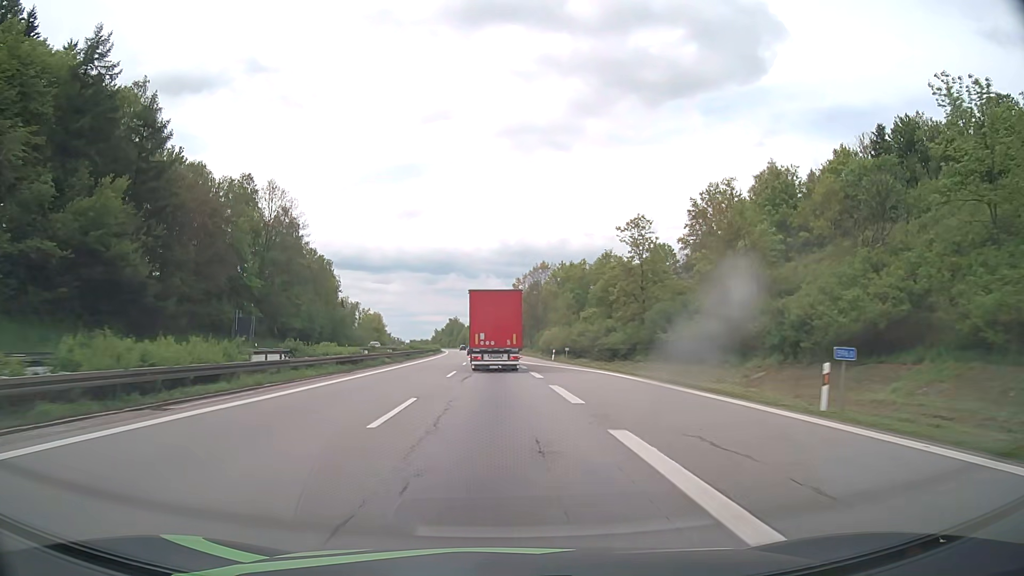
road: motorway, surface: asphalt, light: Day
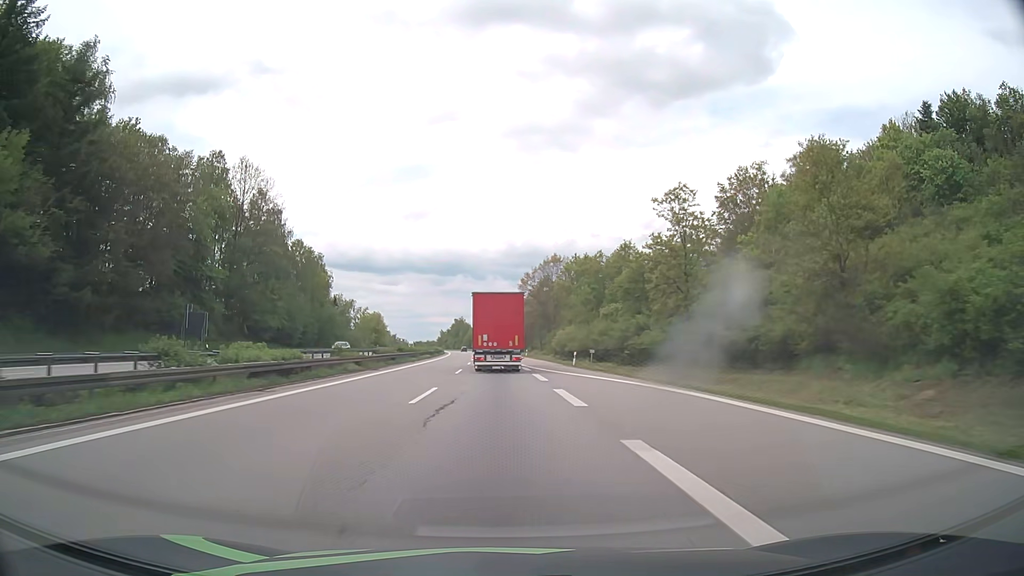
(-0.1, +13.2) m; -1°
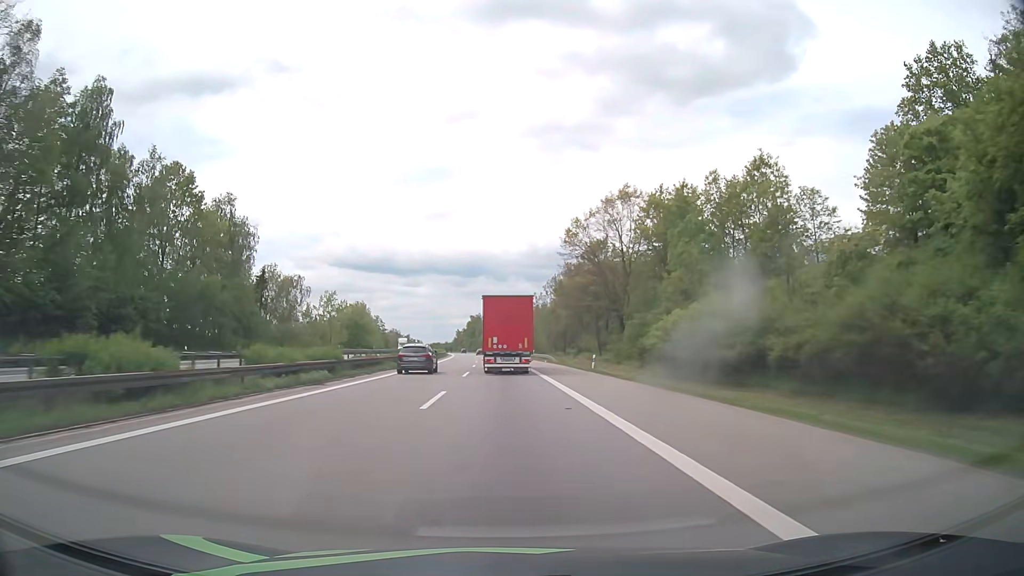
(-1.0, +56.1) m; -2°
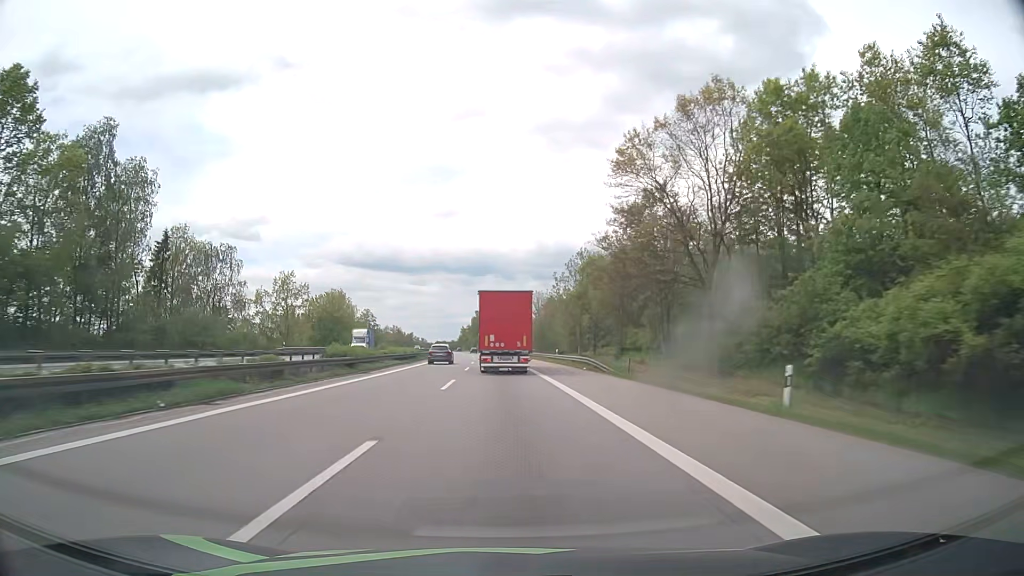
(-0.1, +30.1) m; -1°
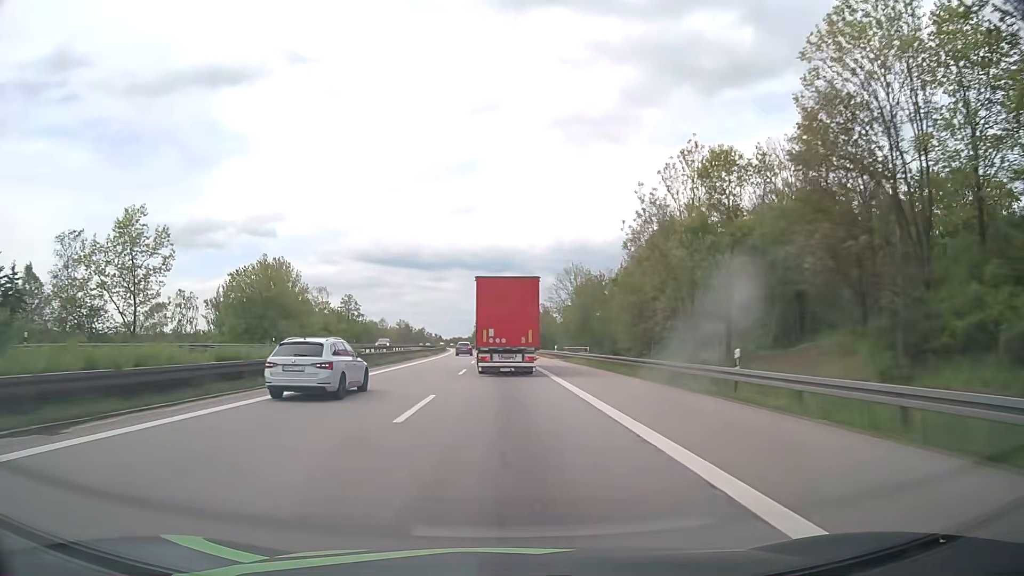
(-0.6, +46.8) m; -1°
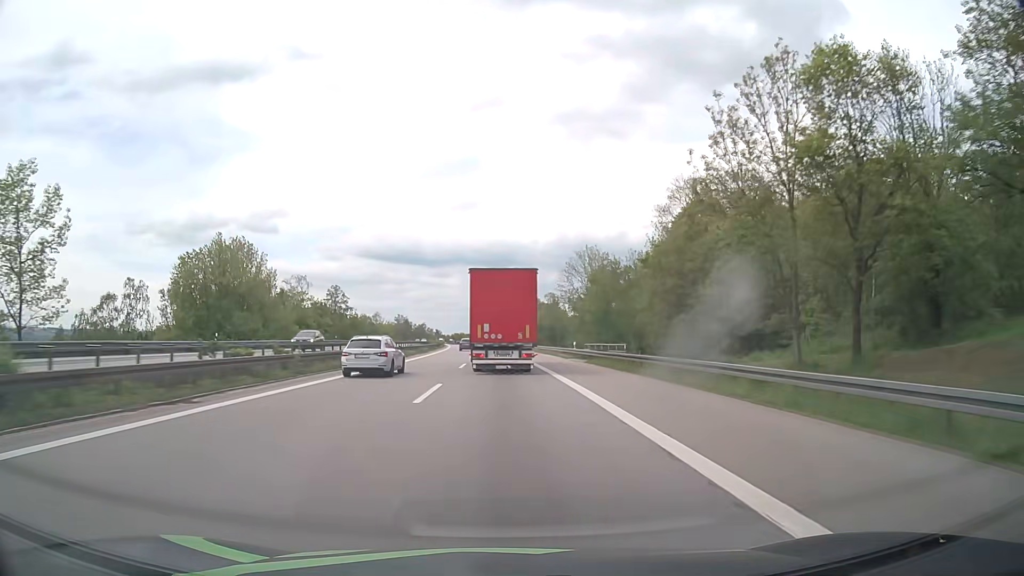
(-0.1, +15.2) m; 0°
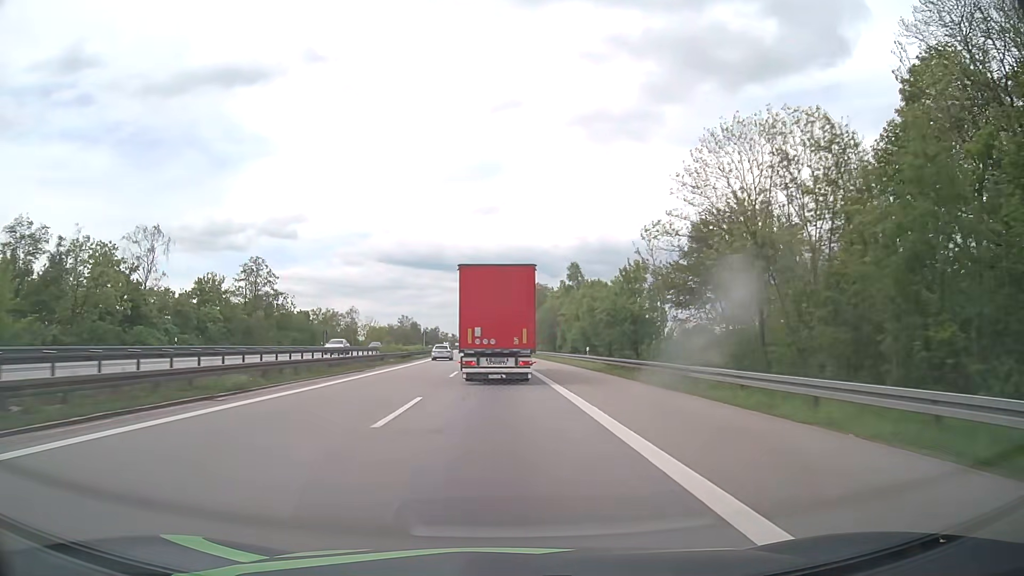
(-1.0, +57.8) m; -2°
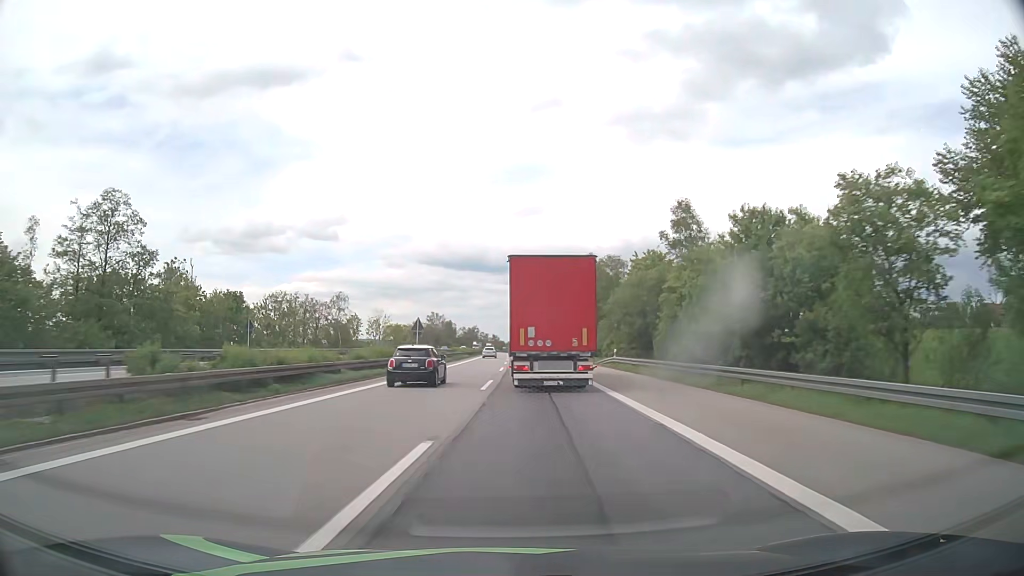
(-1.1, +44.2) m; -4°
(0, +10) (0, +20) (0, +30) (-1, +40) (-1, +50) (-1, +60) (-2, +70) (-2, +80) (-2, +90) (-2, +100) m
